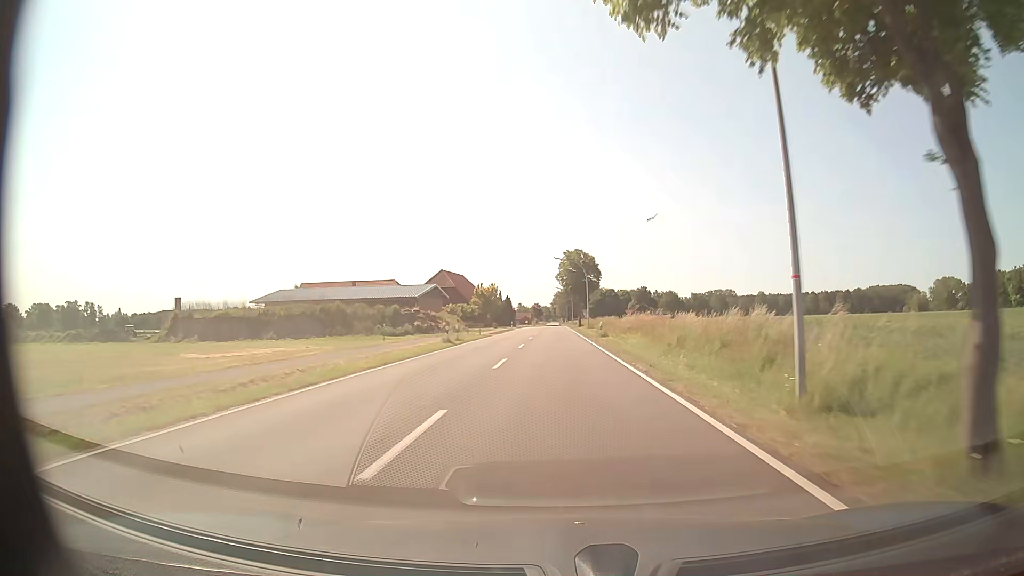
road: tertiary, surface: asphalt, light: Day
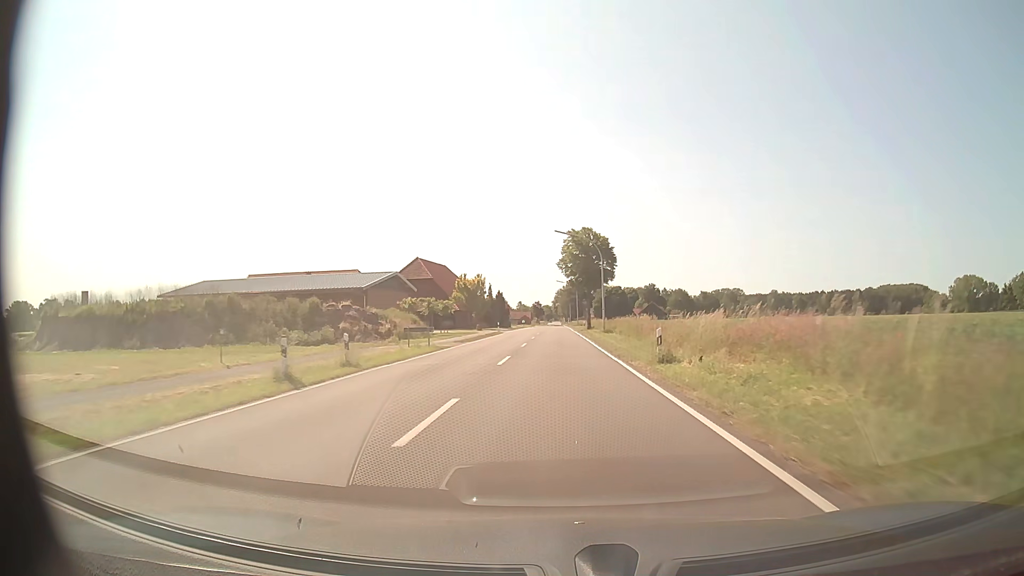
(0.0, +22.9) m; 0°
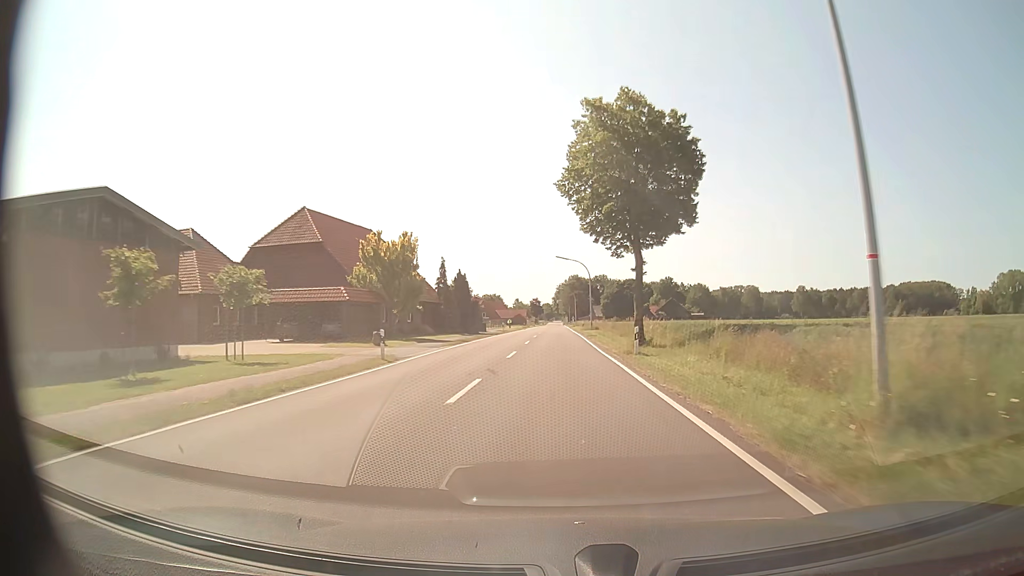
(0.0, +45.3) m; 0°
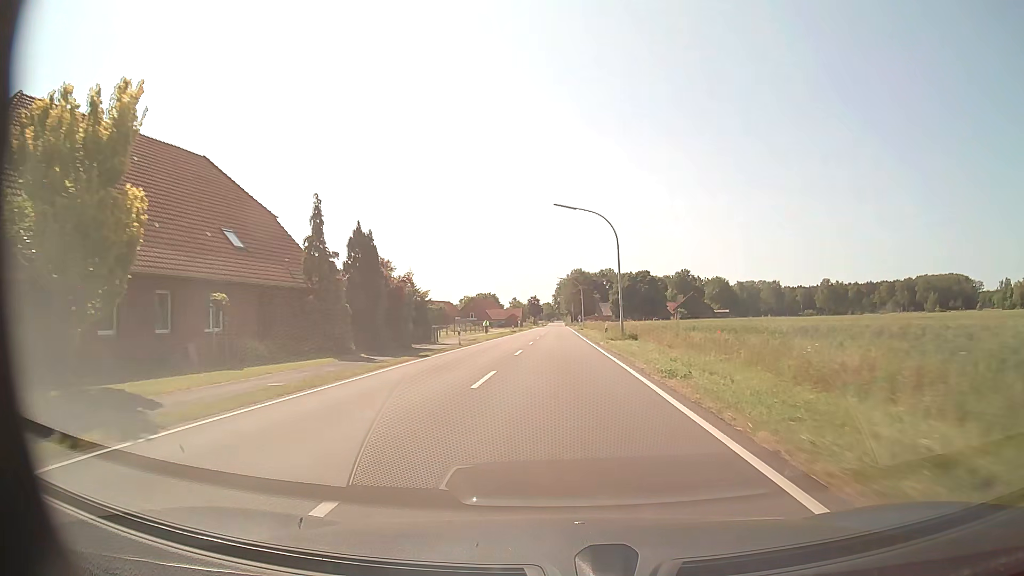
(0.0, +33.9) m; 0°
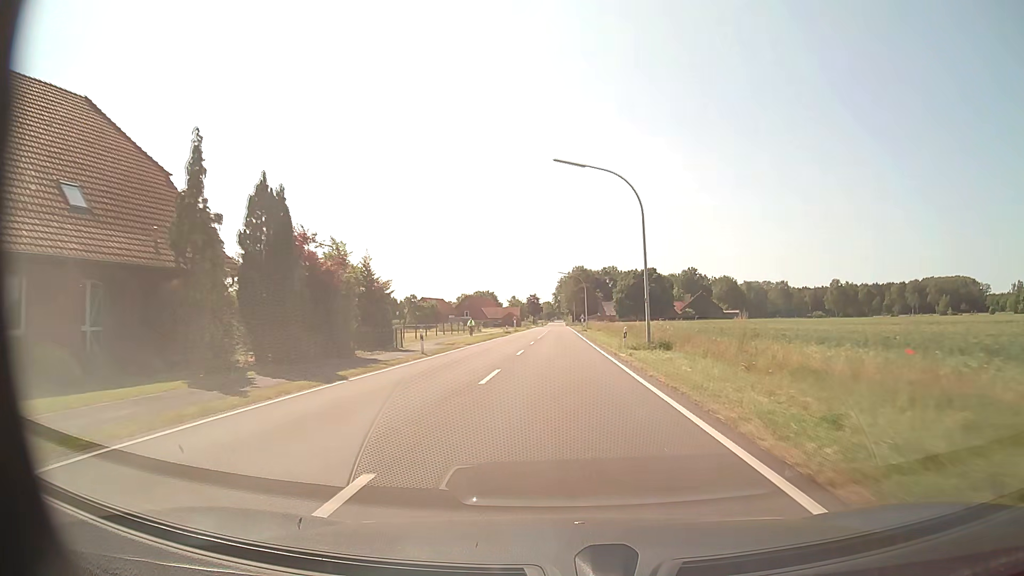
(-0.1, +11.3) m; -1°
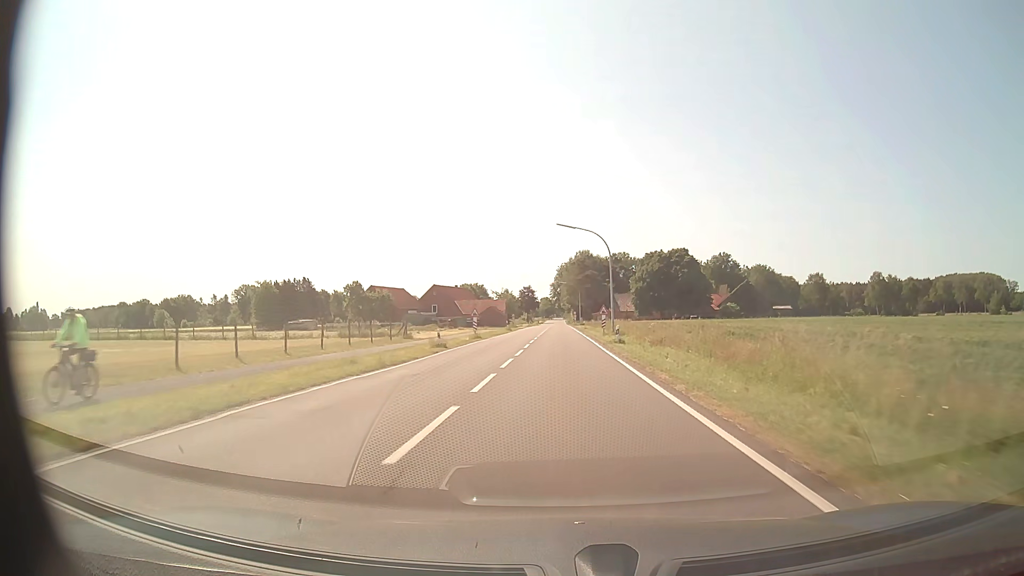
(0.0, +45.2) m; 0°
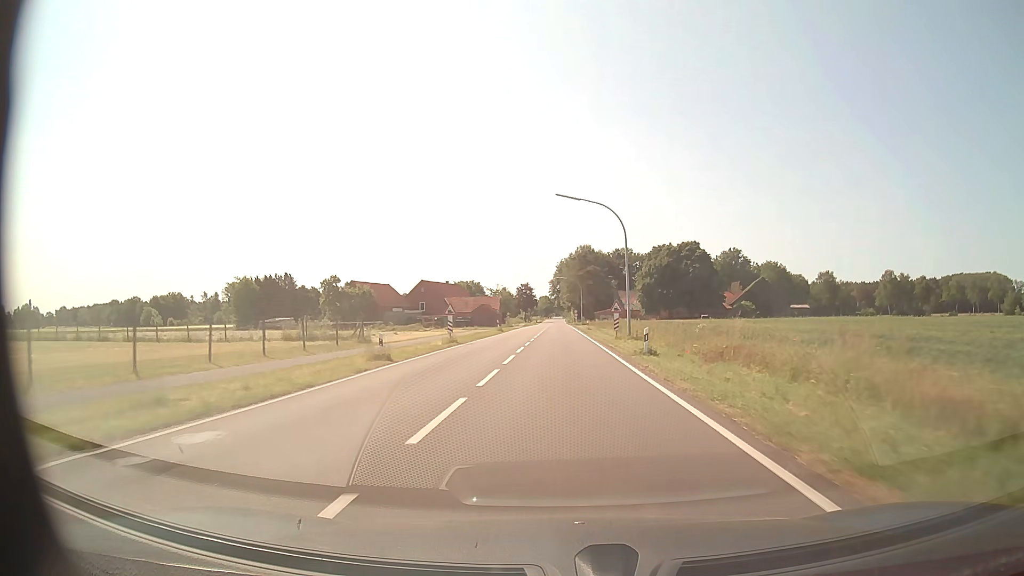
(0.0, +11.3) m; 0°
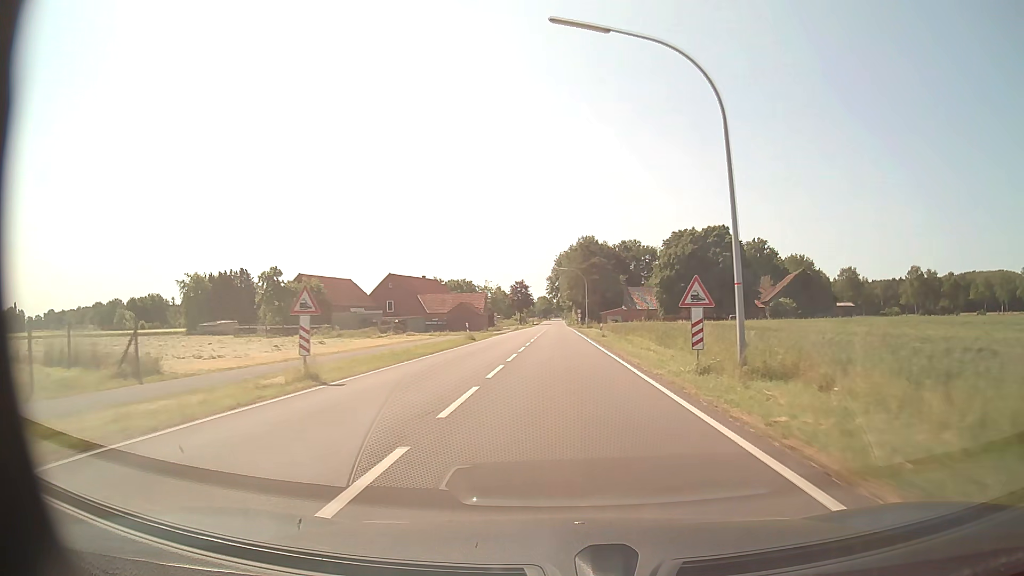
(0.0, +22.7) m; 0°
(0, +10) (0, +20) (0, +30) (0, +40) (0, +50) (0, +60) (0, +70) (0, +80) (0, +90) (0, +100) m
